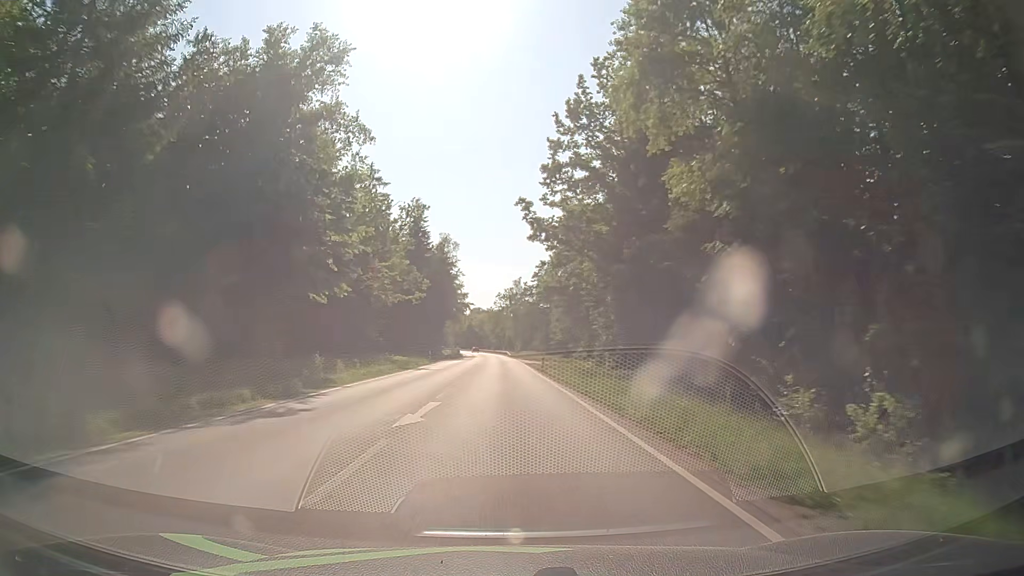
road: secondary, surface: asphalt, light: Day
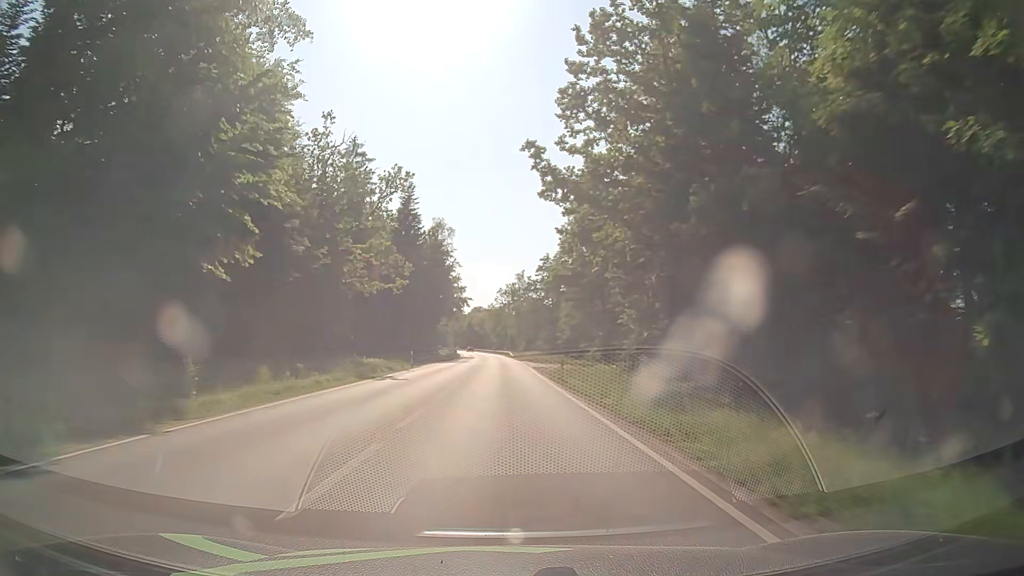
(-0.1, +12.6) m; -1°
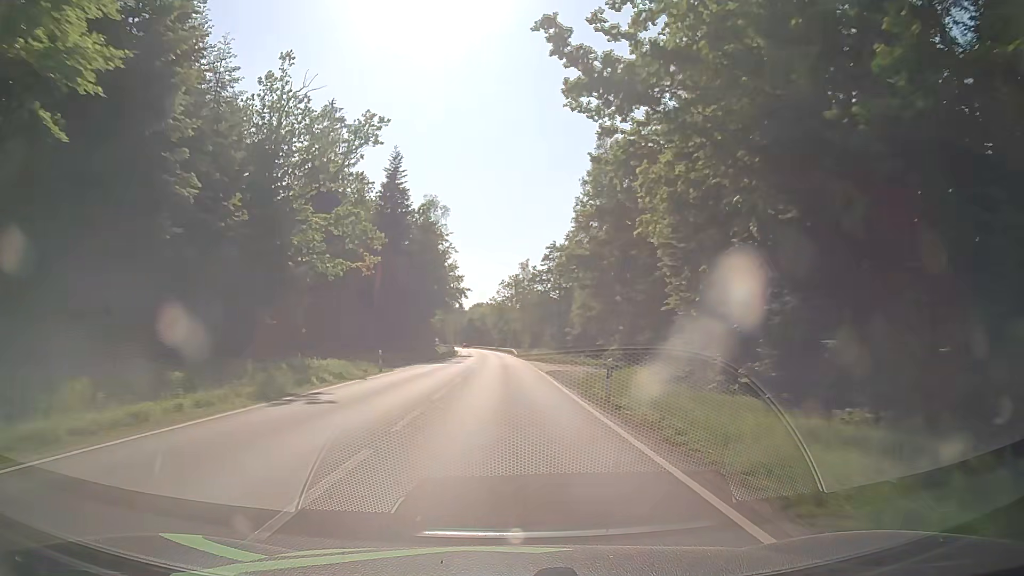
(0.0, +12.7) m; 0°
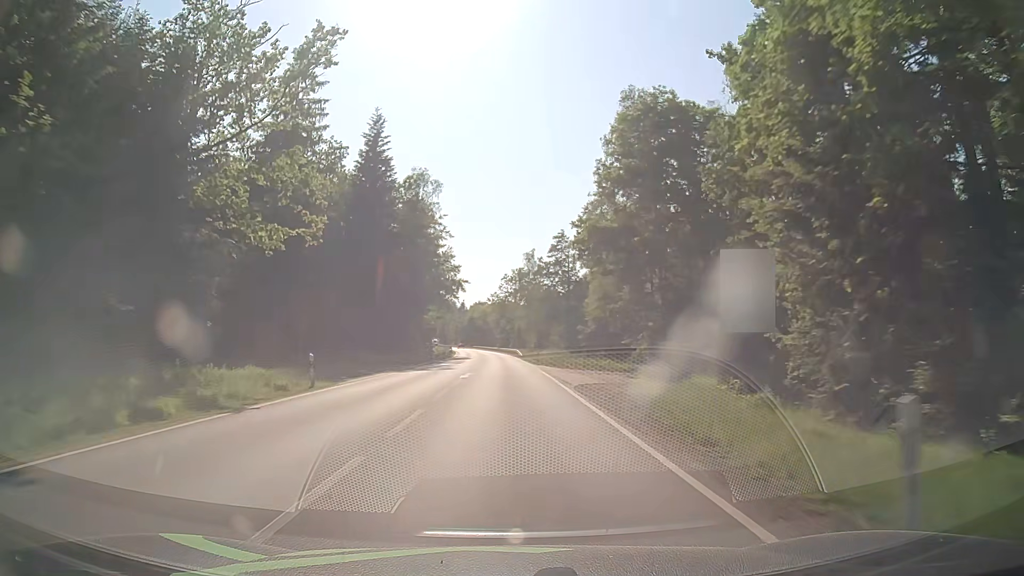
(0.0, +12.8) m; 0°
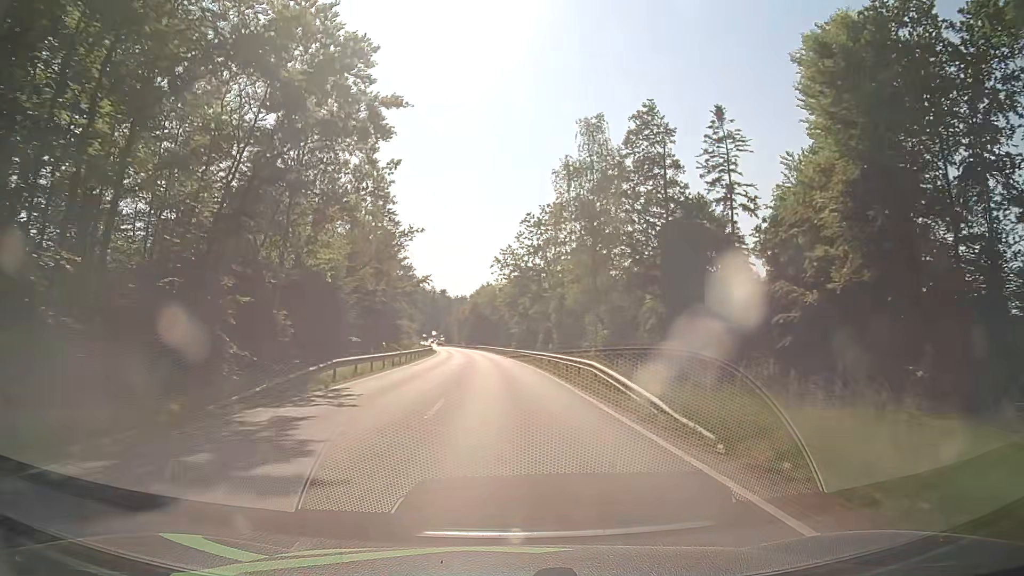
(-0.7, +64.1) m; -1°
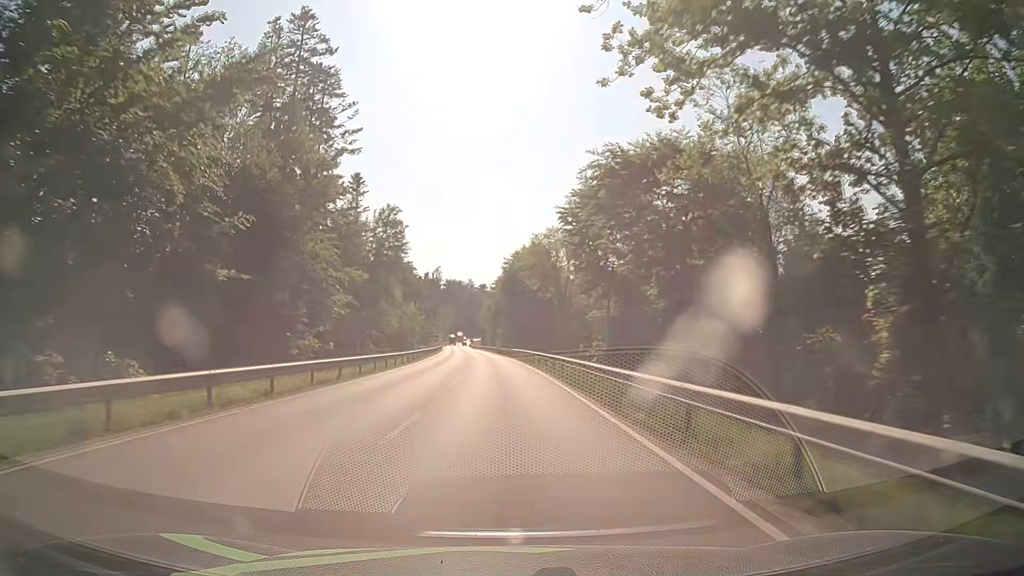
(-1.5, +63.2) m; -4°
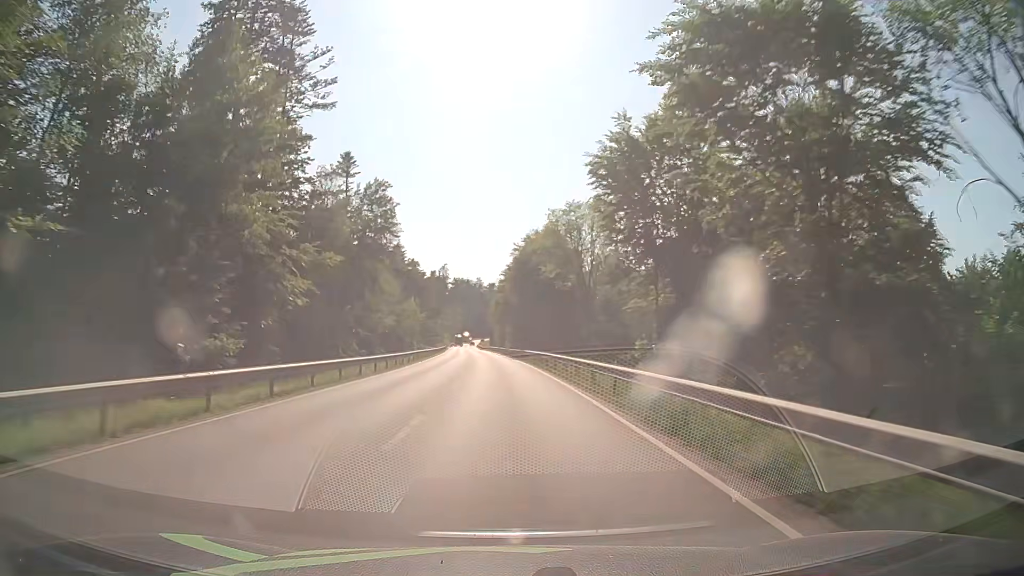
(0.0, +12.5) m; -1°
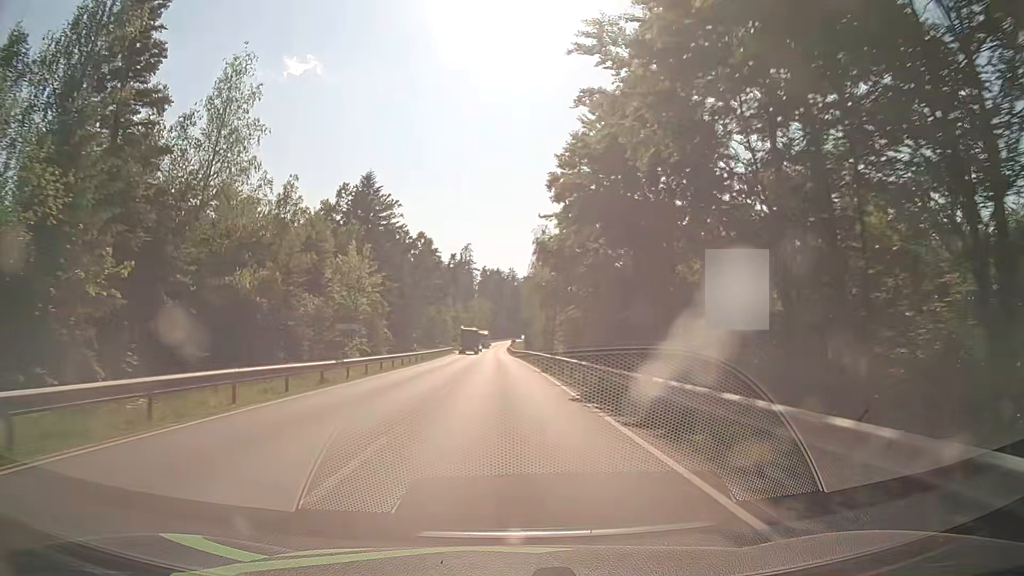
(-1.3, +62.8) m; -3°
(0, +10) (0, +20) (0, +30) (0, +40) (0, +50) (-1, +60) (-1, +70) (-1, +80) (-1, +90) (-1, +100) m
